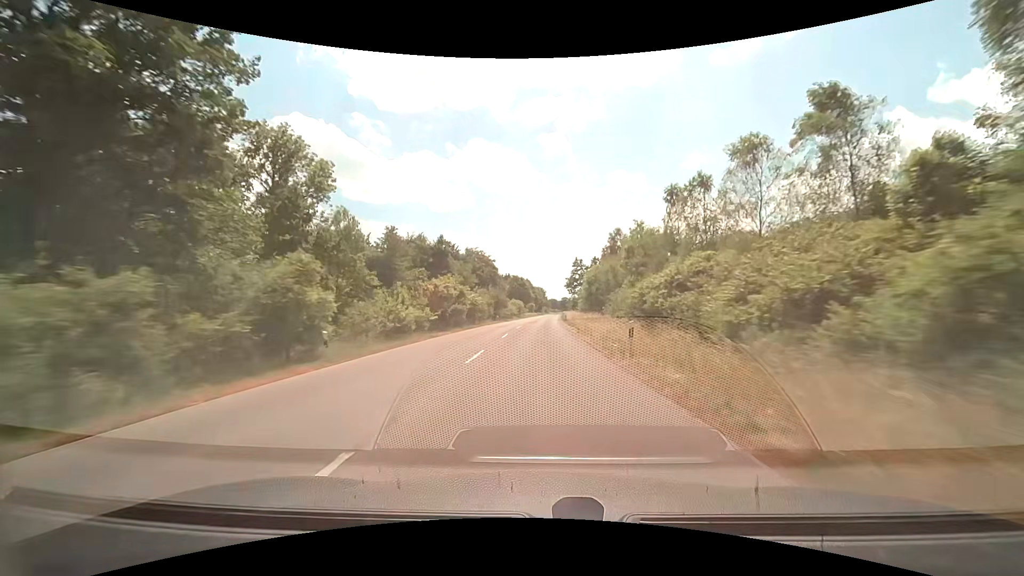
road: tertiary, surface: asphalt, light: Day
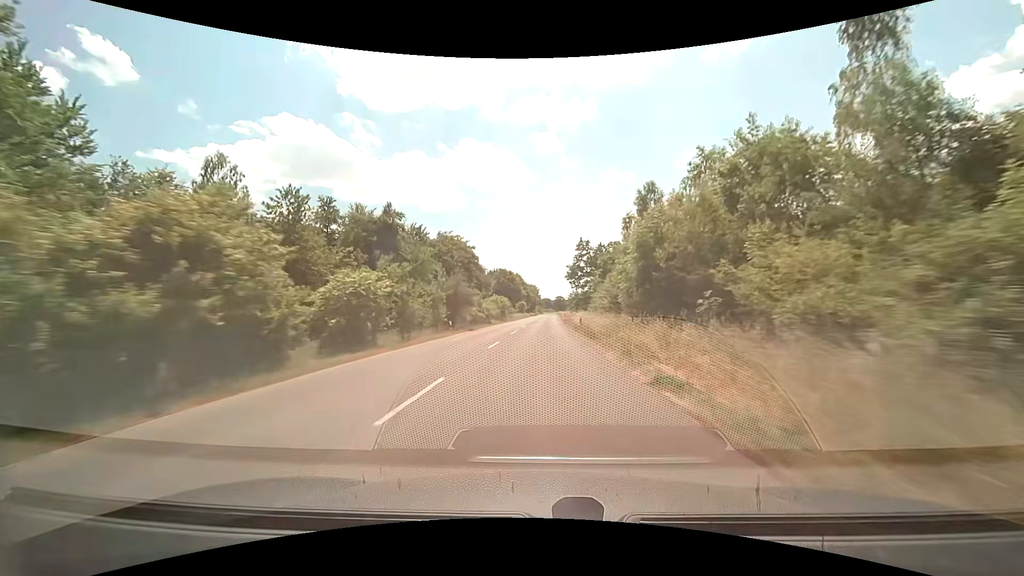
(+0.2, +30.8) m; +1°
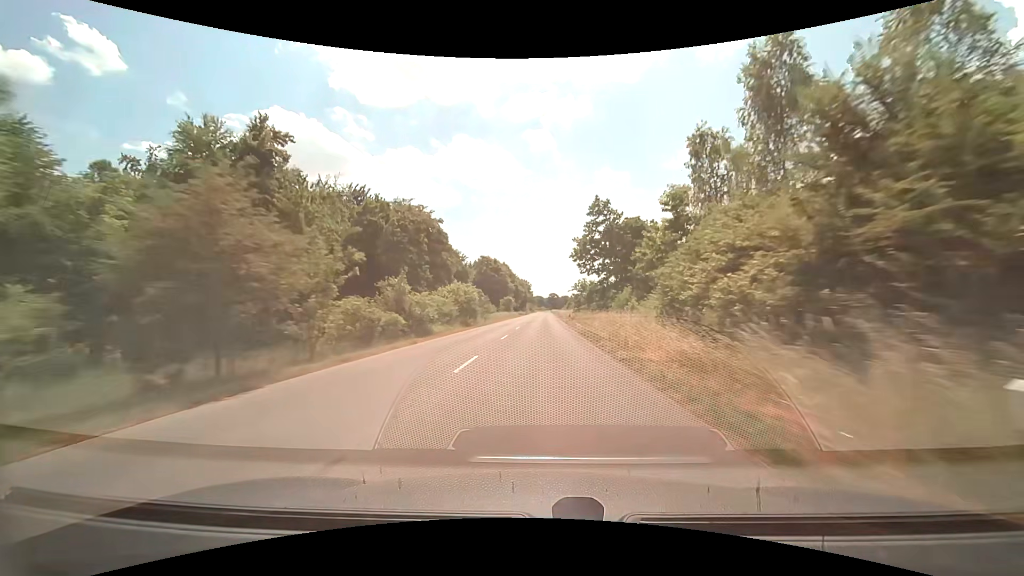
(+0.2, +30.8) m; +1°
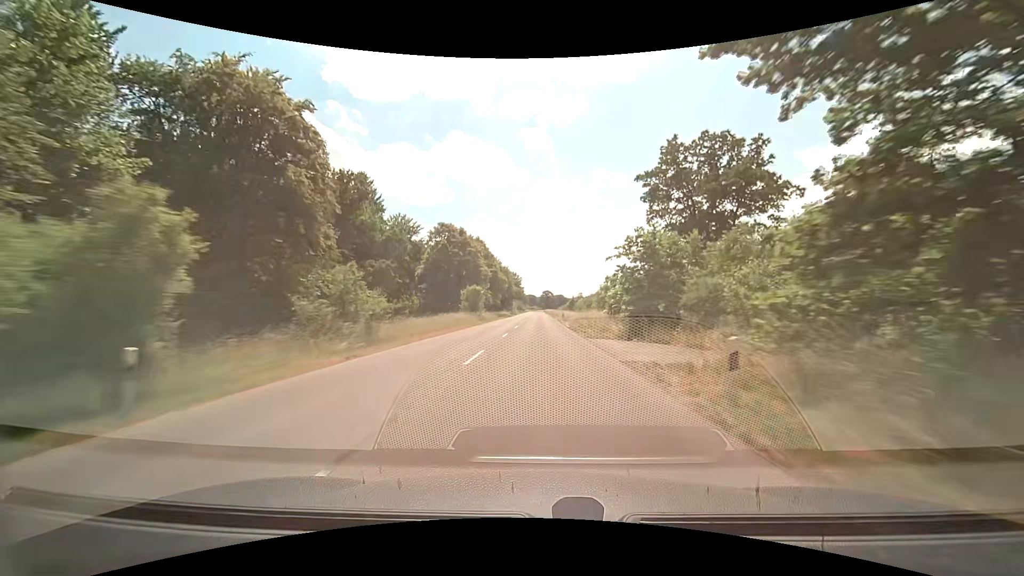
(+0.4, +45.8) m; +1°
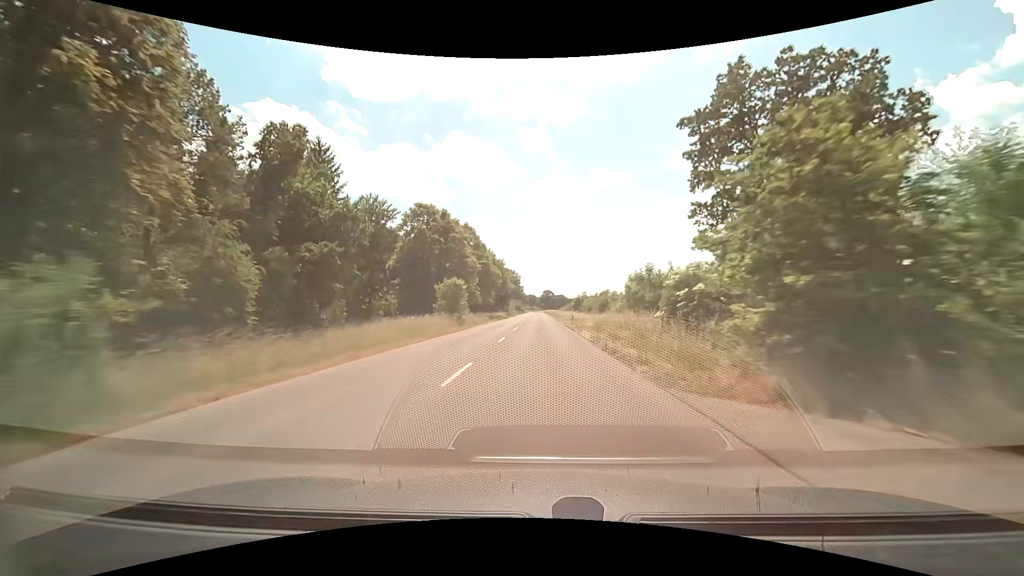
(0.0, +15.1) m; 0°
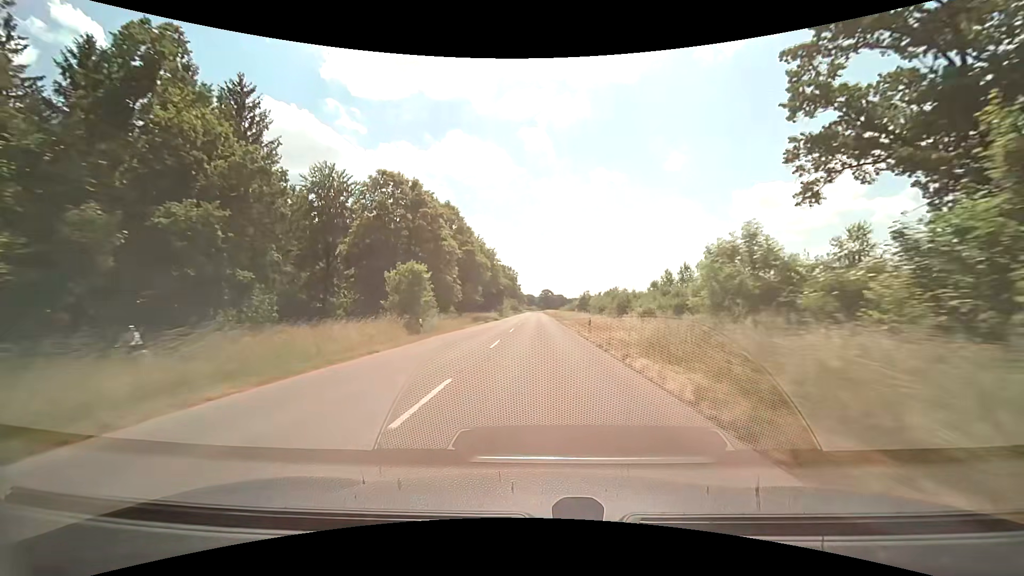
(0.0, +15.0) m; 0°
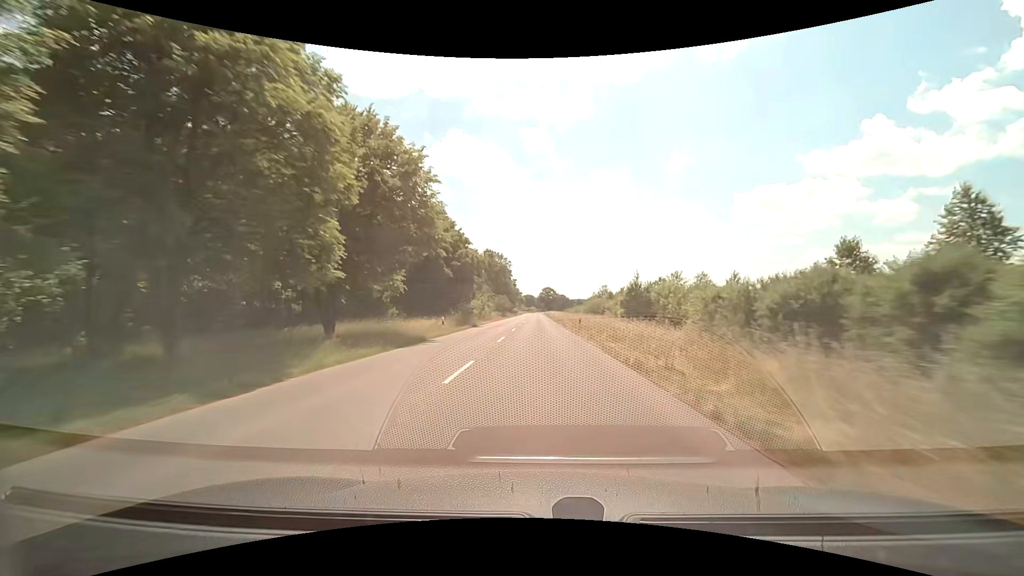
(+0.1, +44.4) m; 0°
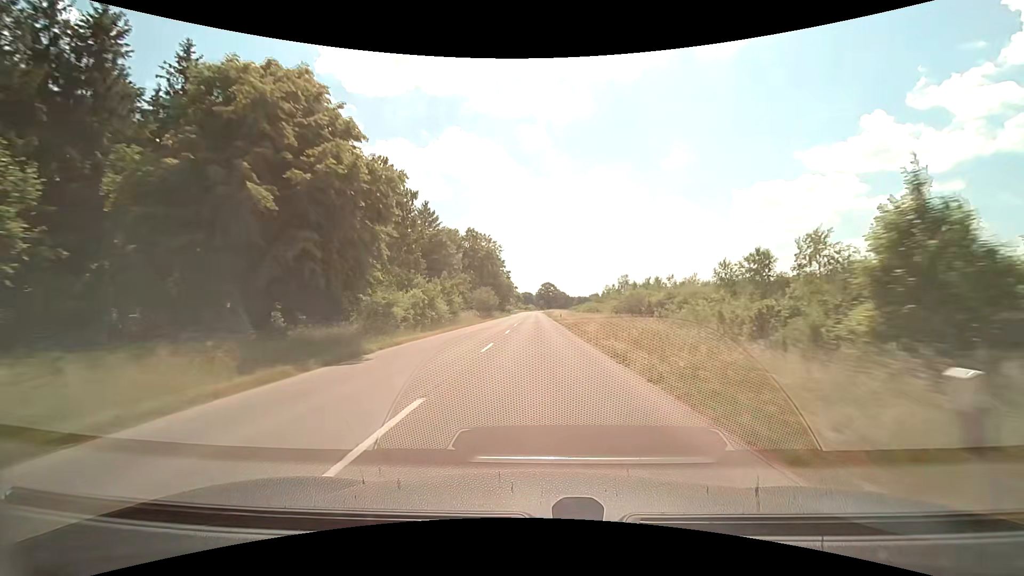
(-0.1, +29.2) m; 0°
(0, +10) (0, +20) (0, +30) (0, +40) (0, +50) (0, +60) (0, +70) (0, +80) (0, +90) (0, +100) m
